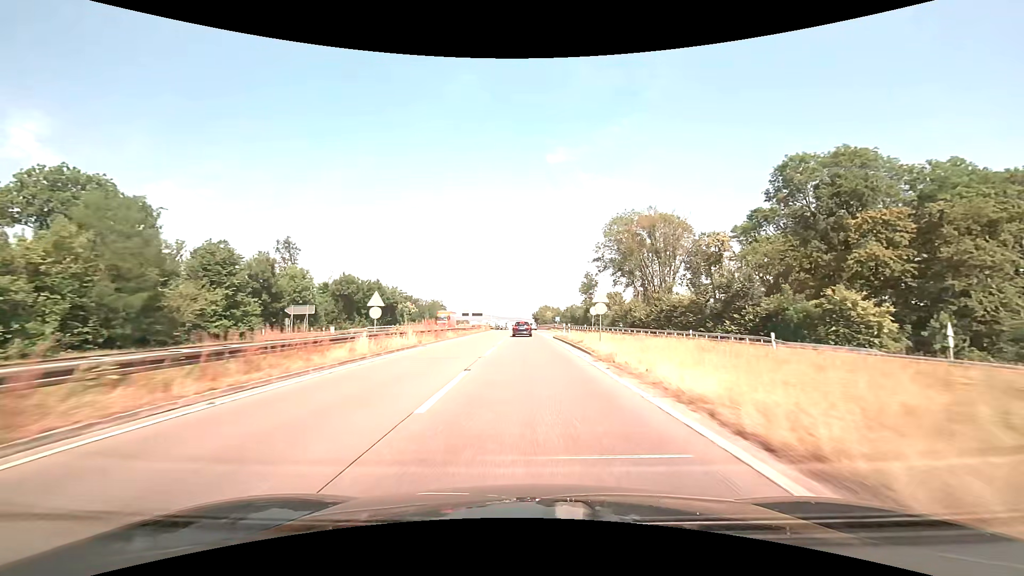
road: trunk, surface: asphalt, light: Day
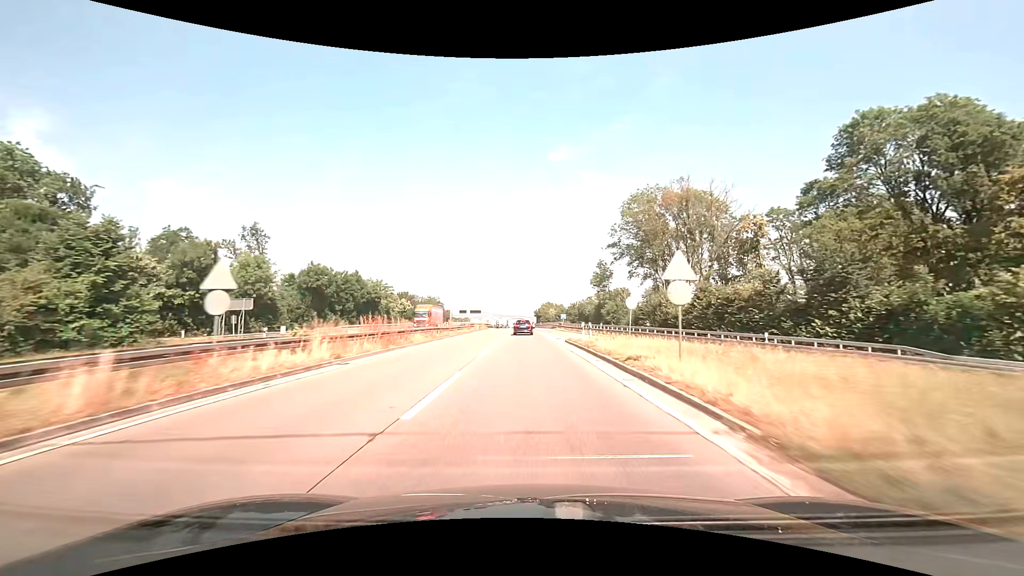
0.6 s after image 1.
(0.0, +13.0) m; 0°
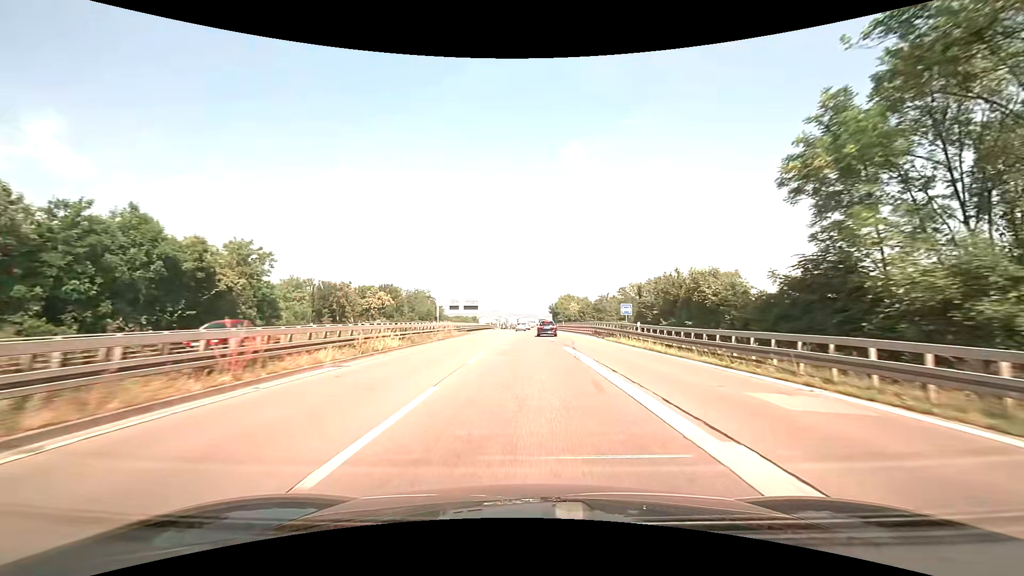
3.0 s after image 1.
(-0.4, +50.4) m; -1°
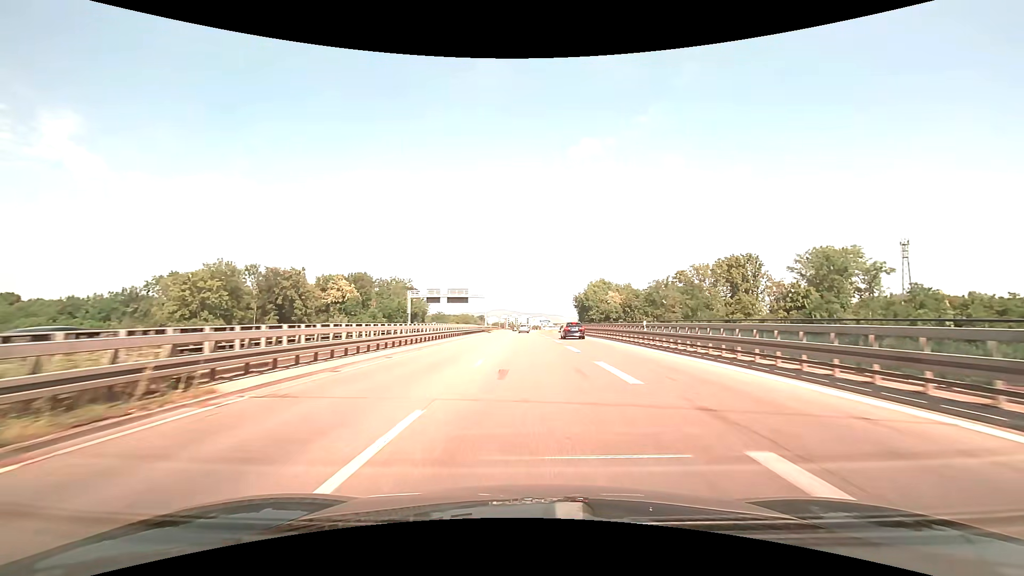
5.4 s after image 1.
(-0.7, +48.6) m; -1°
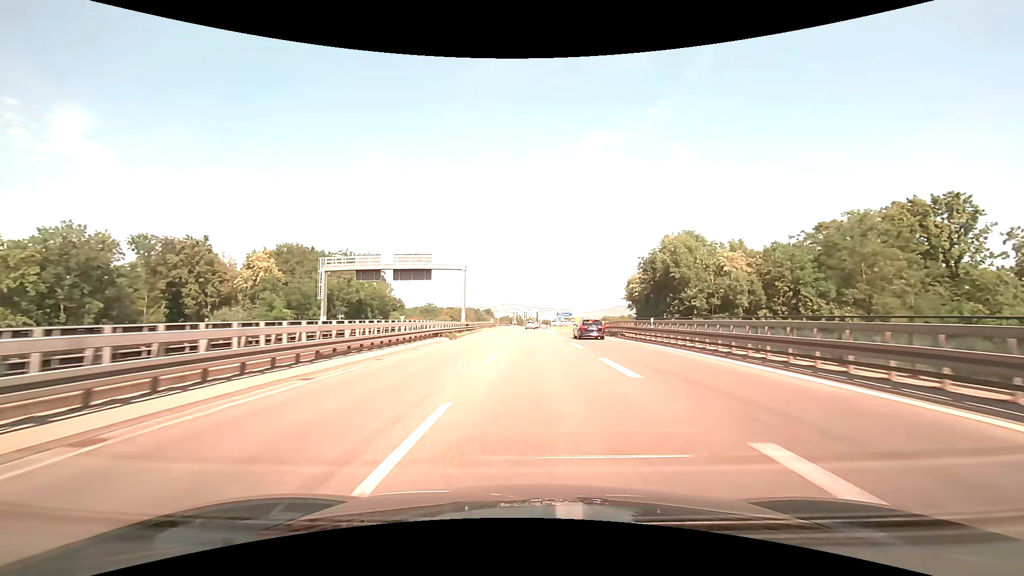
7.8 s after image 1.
(-0.5, +47.6) m; -1°
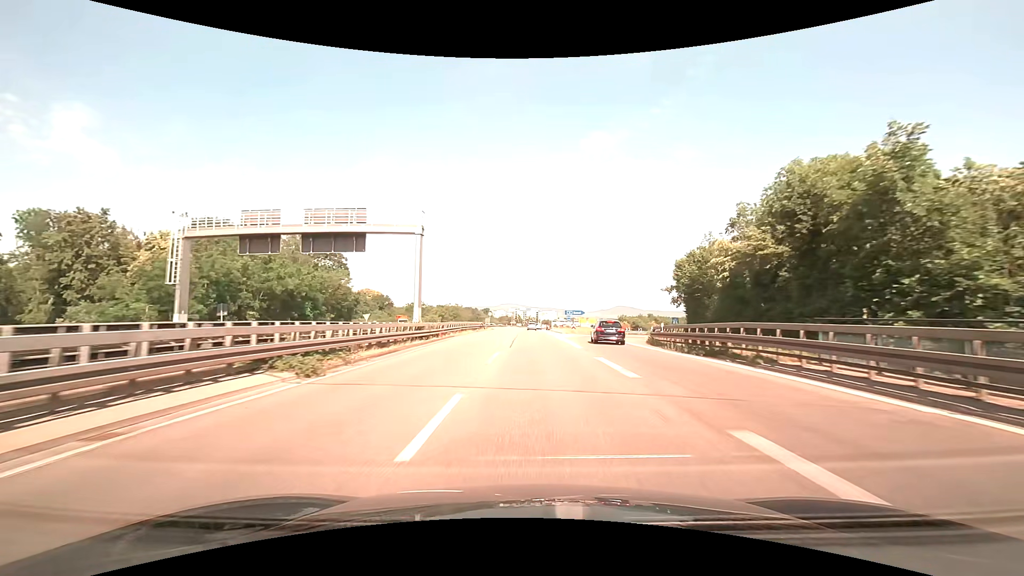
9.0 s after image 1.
(0.0, +23.2) m; 0°
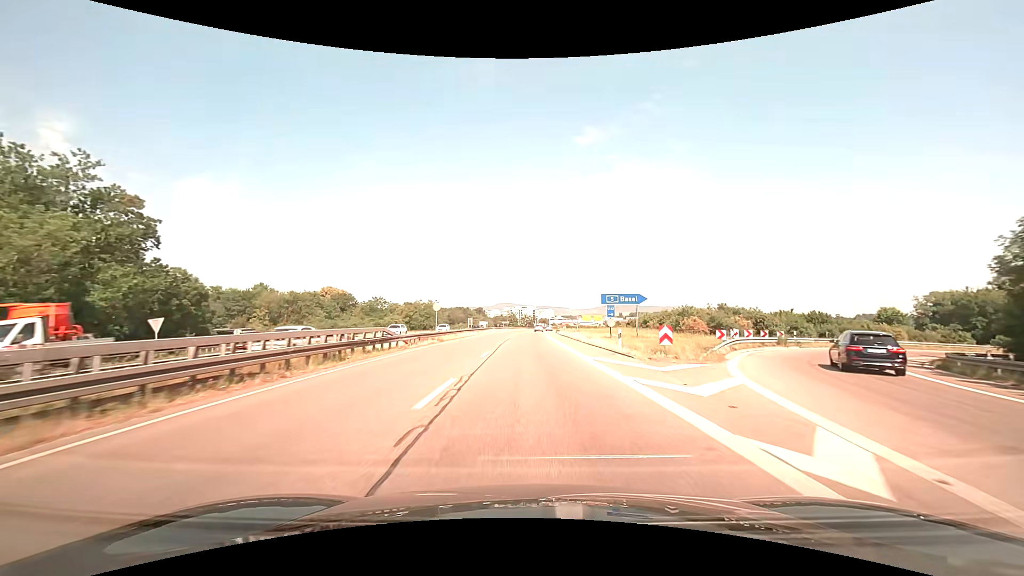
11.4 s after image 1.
(+0.3, +44.8) m; 0°
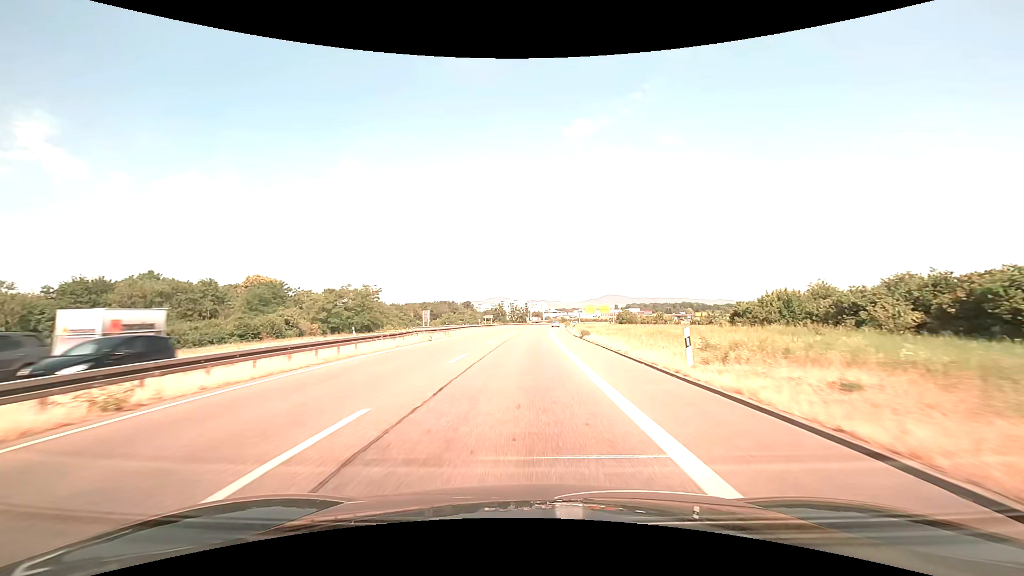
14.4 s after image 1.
(+0.6, +52.1) m; +1°
(0, +10) (0, +20) (0, +30) (0, +40) (0, +50) (+1, +60) (+1, +70) (+2, +80) (+3, +90) (+4, +100) m
